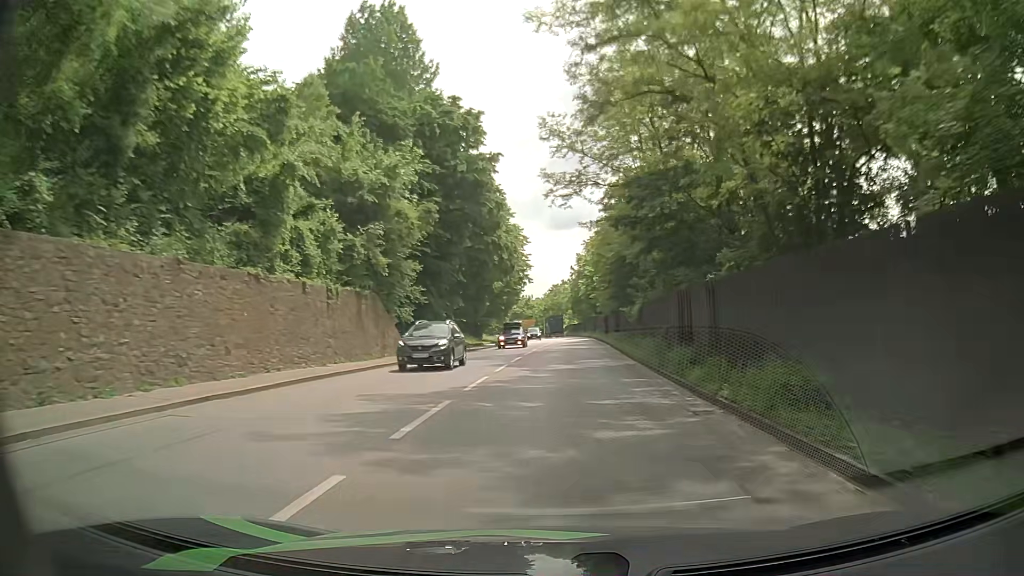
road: primary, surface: asphalt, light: Day
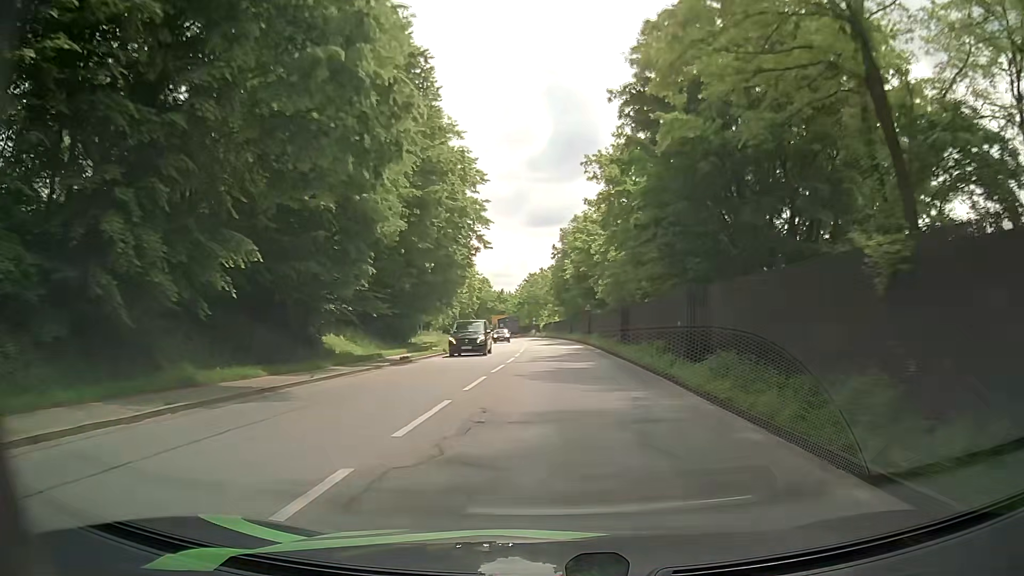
(+0.8, +30.0) m; +2°
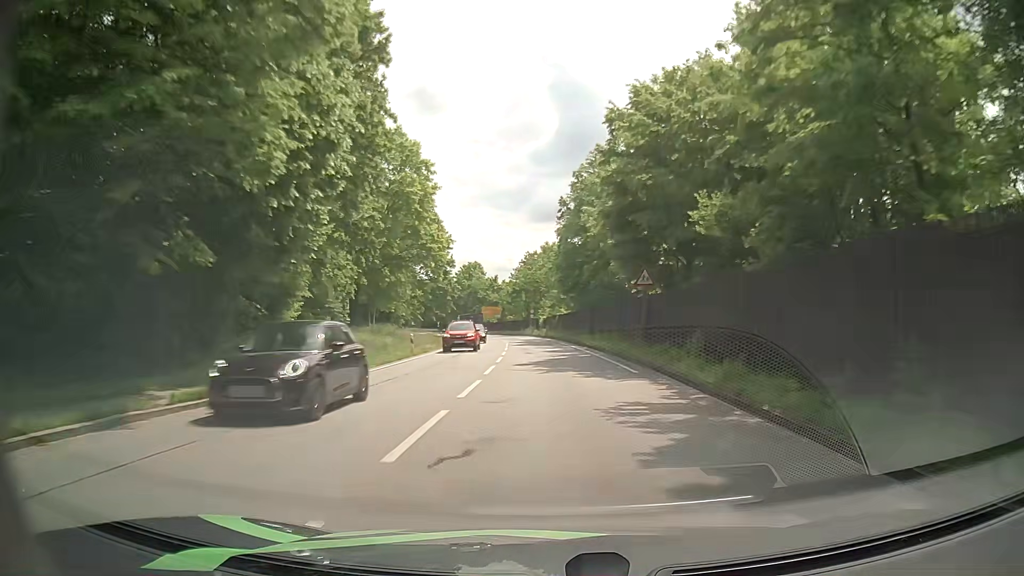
(+0.1, +31.9) m; 0°
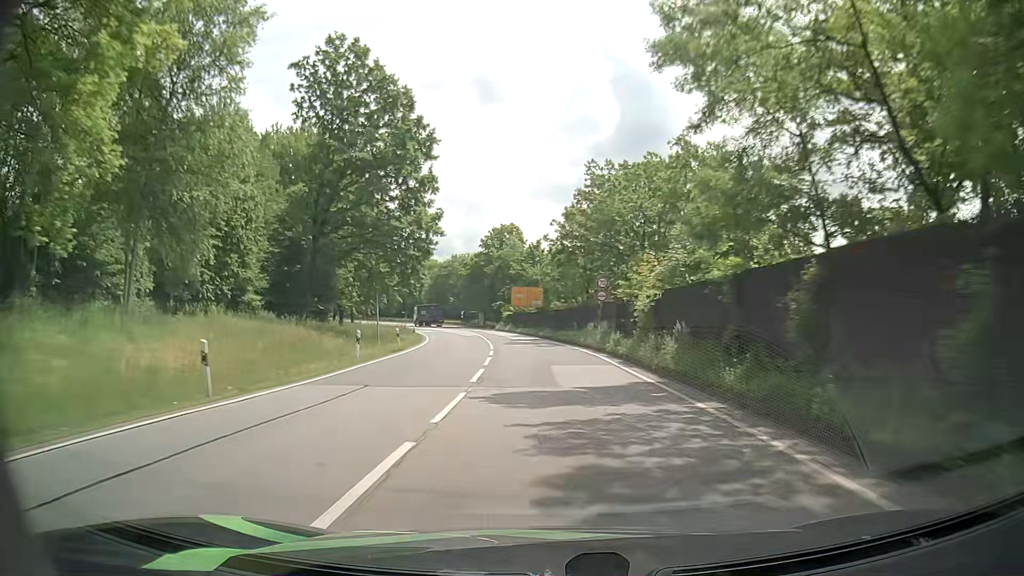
(-1.3, +55.9) m; -4°
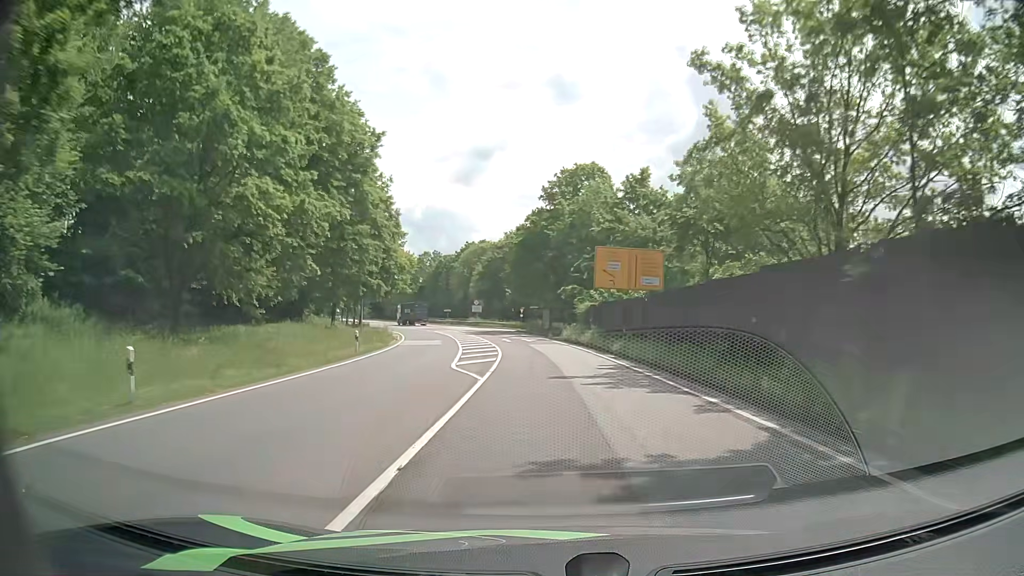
(-2.5, +46.1) m; -6°
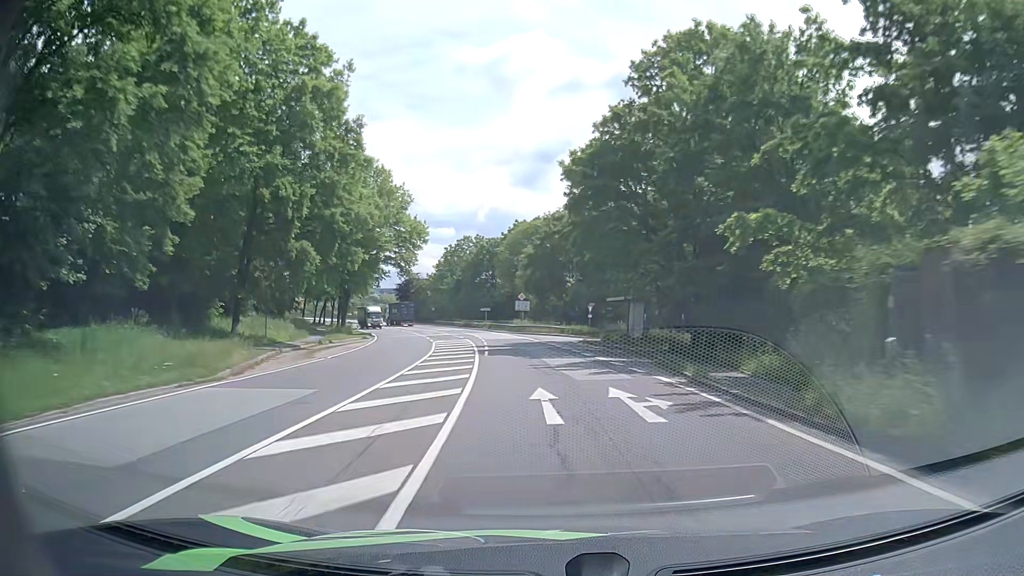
(-1.9, +35.4) m; -6°
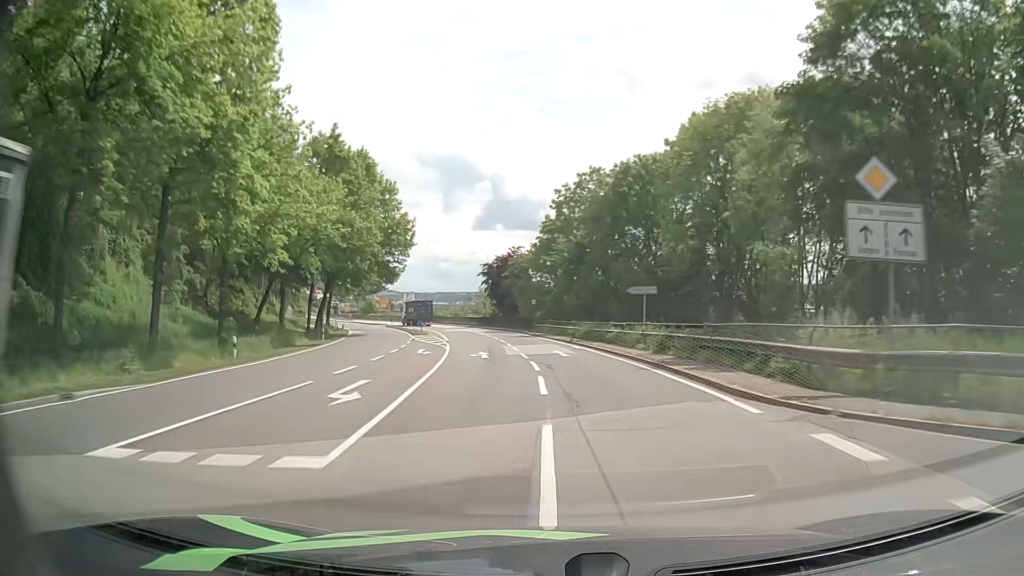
(-6.2, +59.4) m; -12°
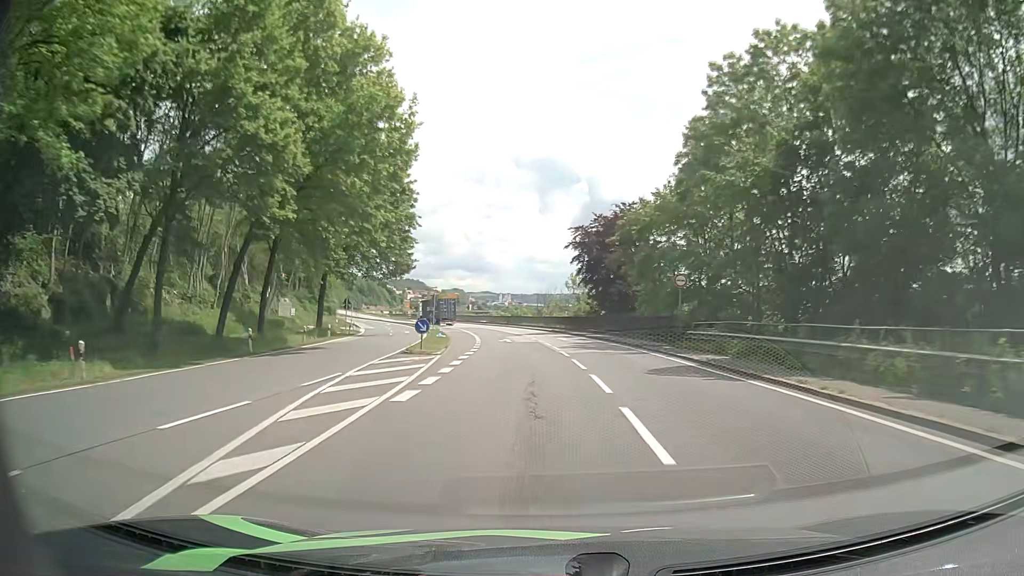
(-3.0, +35.6) m; -9°
(0, +10) (0, +20) (-1, +30) (-2, +40) (-3, +50) (-5, +60) (-7, +70) (-9, +79) (-12, +89) (-15, +98) m
